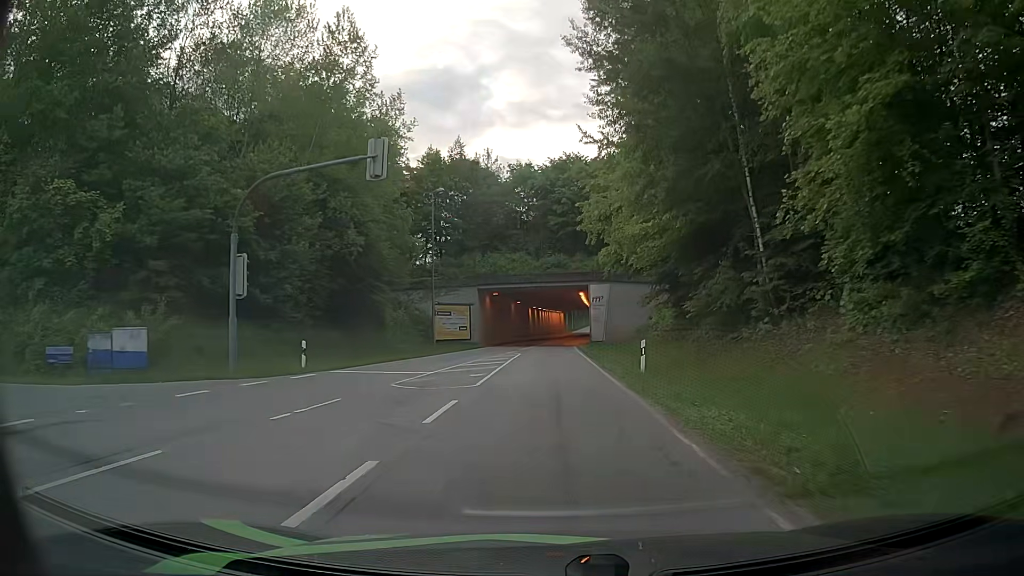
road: secondary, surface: asphalt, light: Day
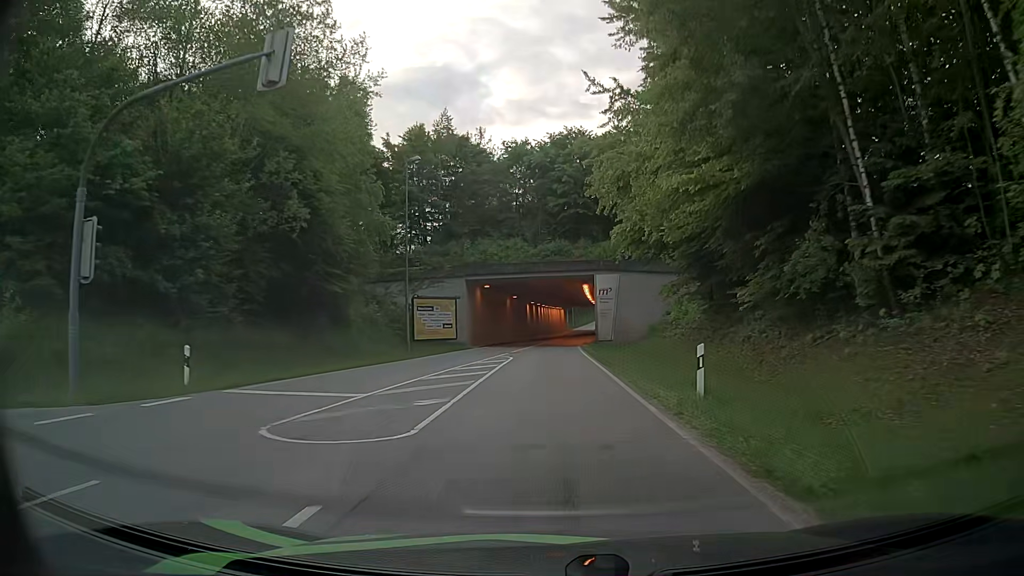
(0.0, +7.7) m; 0°
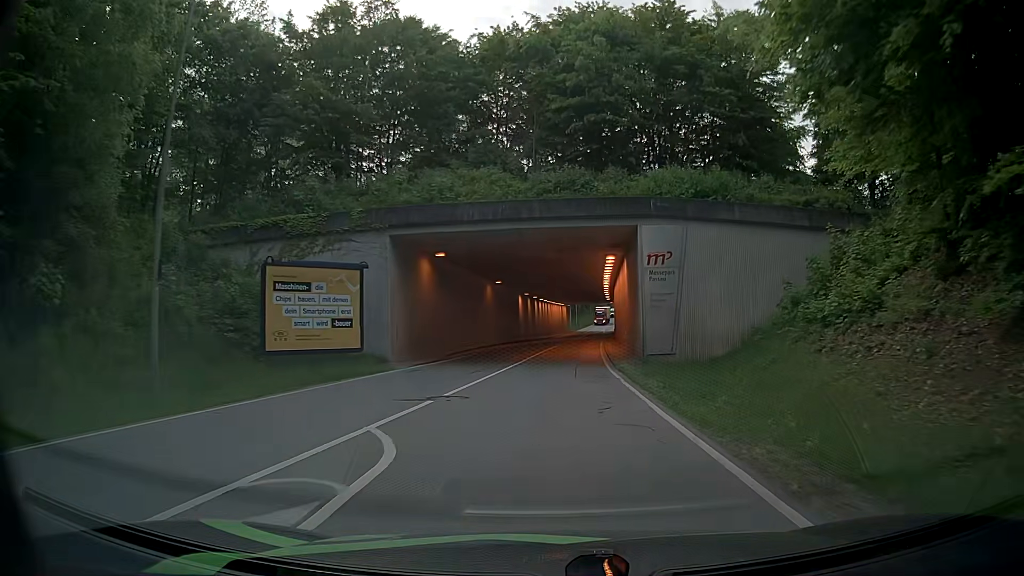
(+0.1, +23.2) m; 0°
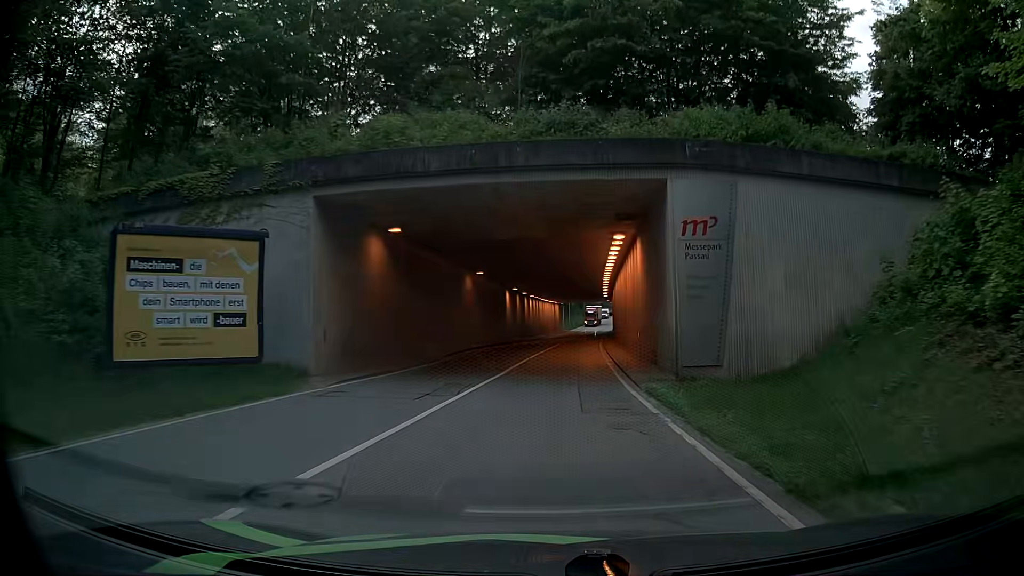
(0.0, +7.7) m; +1°
